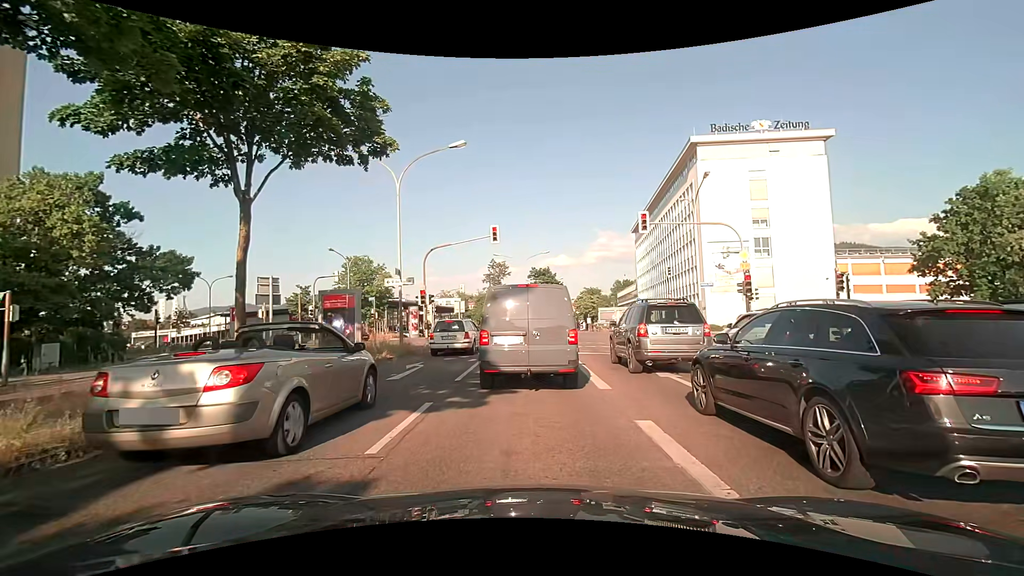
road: primary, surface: asphalt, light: Day
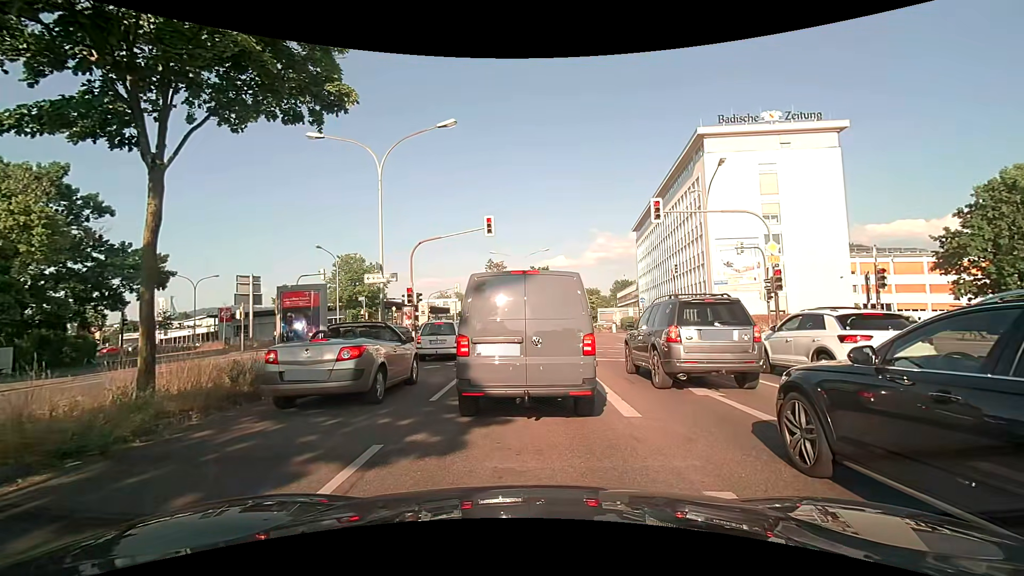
(+0.1, +2.6) m; +2°
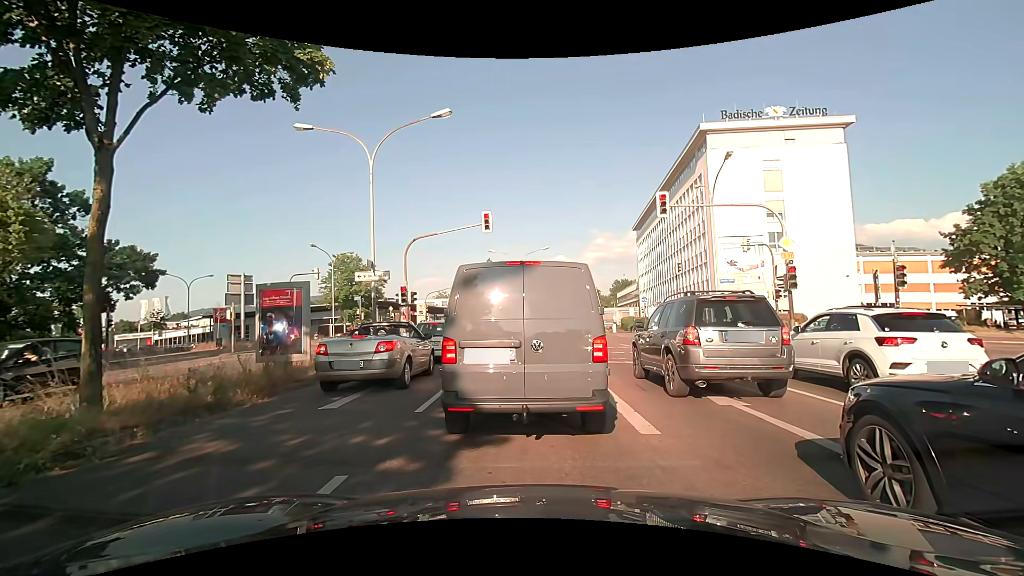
(0.0, +1.0) m; 0°
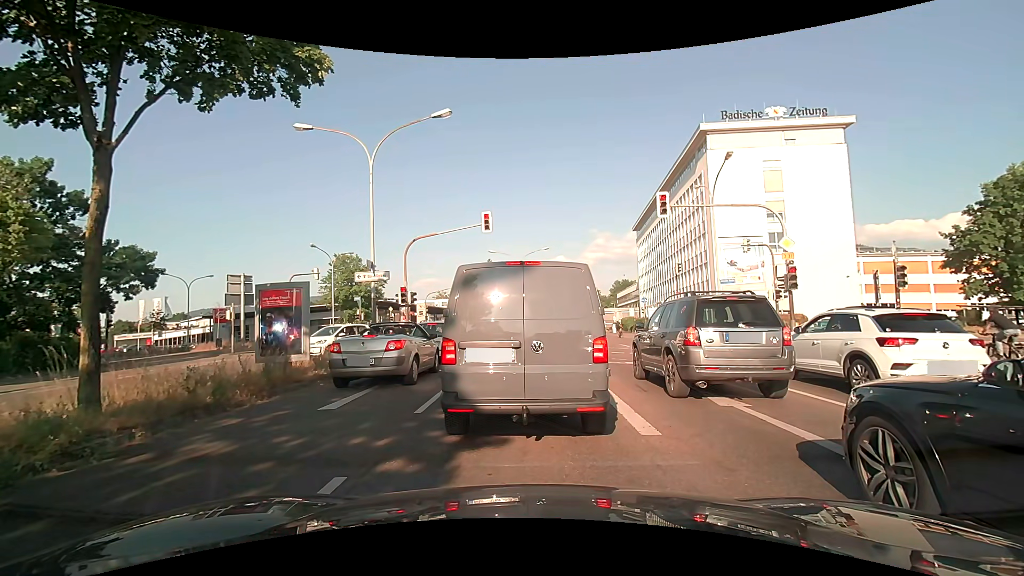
(0.0, +0.1) m; 0°
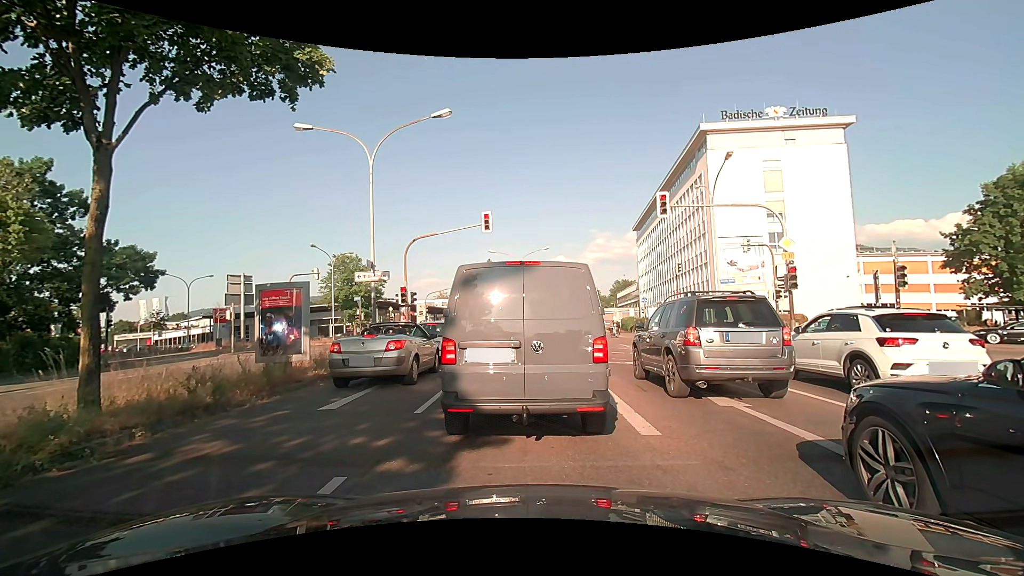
(0.0, 0.0) m; 0°
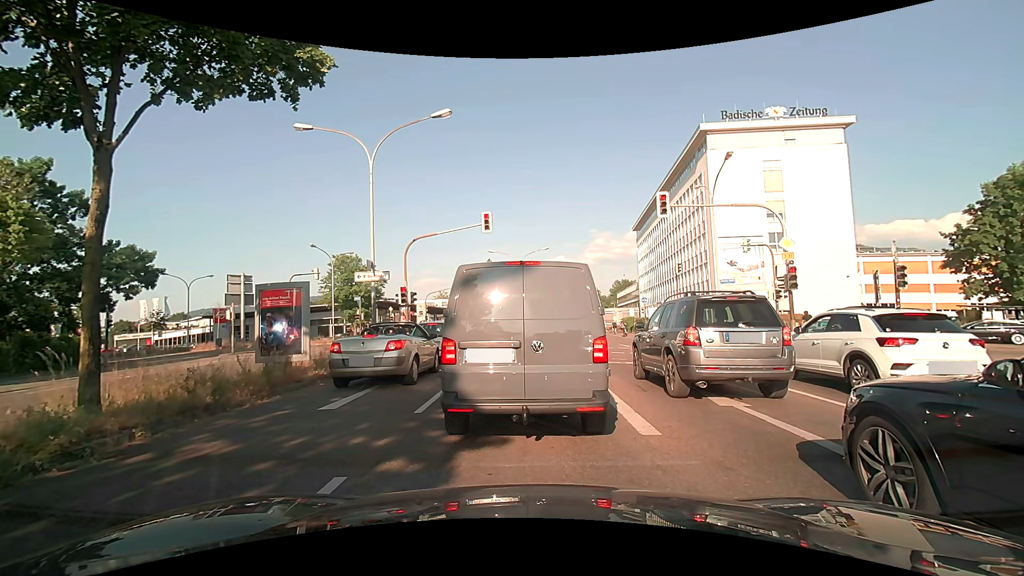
(0.0, 0.0) m; 0°
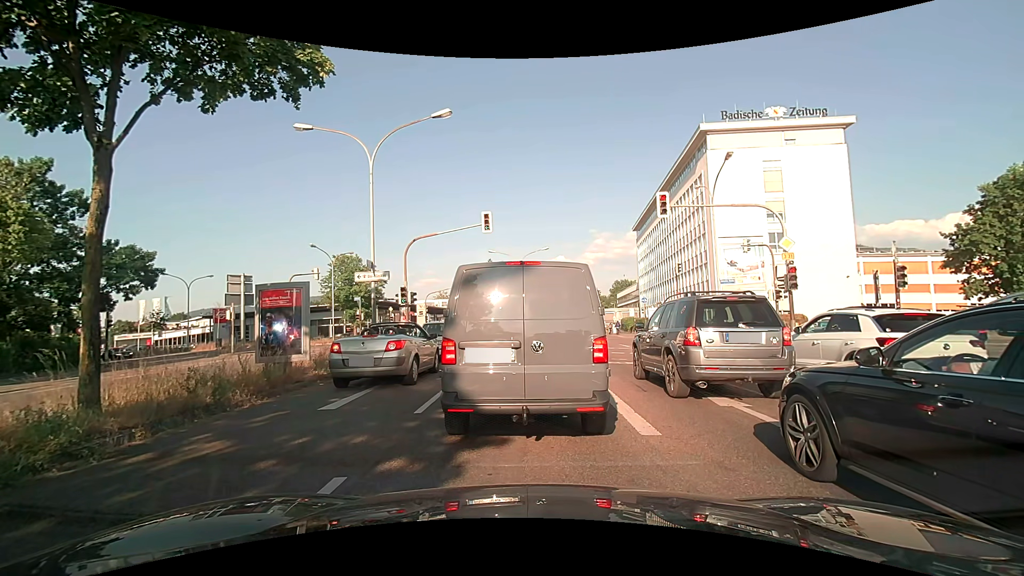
(0.0, 0.0) m; 0°
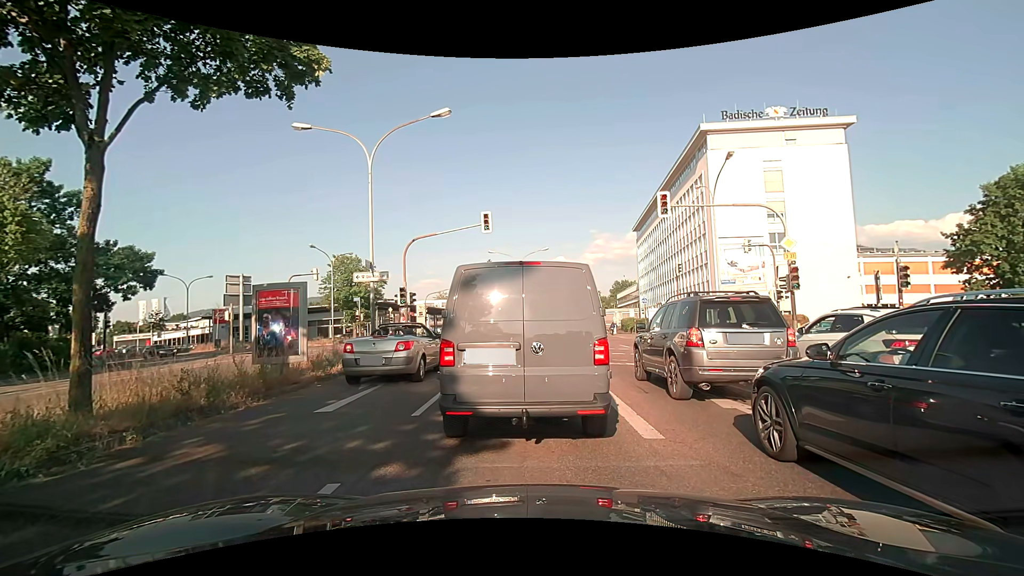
(0.0, +0.1) m; 0°
(0, +10) (0, +20) (0, +30) (-1, +40) (-5, +49) (-13, +55) (-22, +60) (-31, +64) (-40, +69) (-49, +72) m
